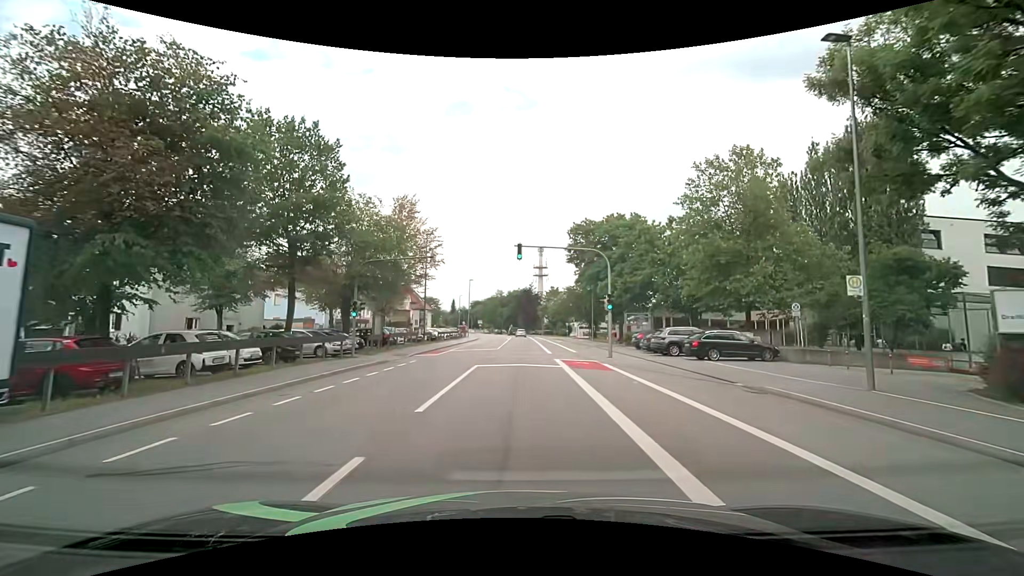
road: tertiary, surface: asphalt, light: Day
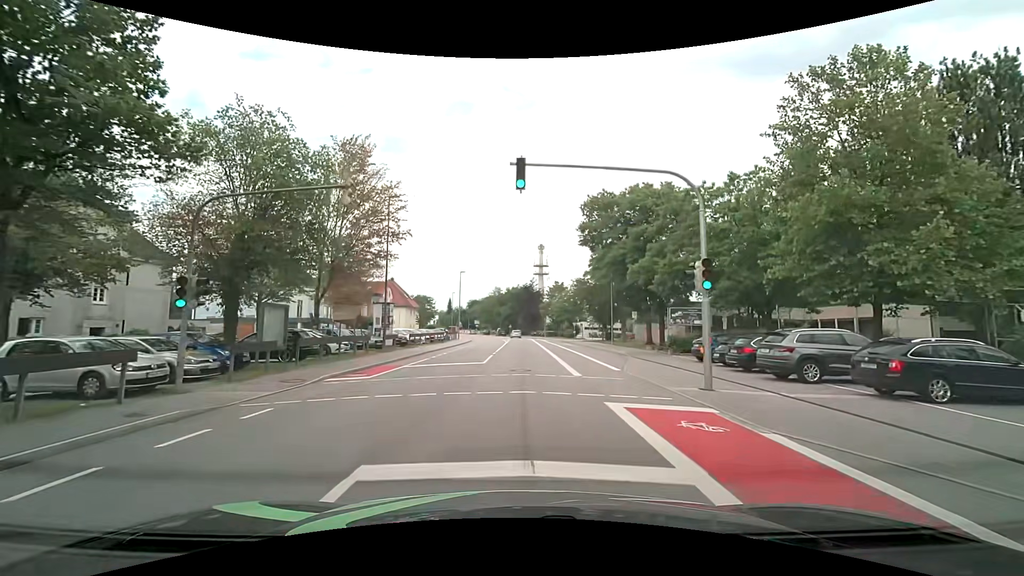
(-0.1, +13.5) m; -1°
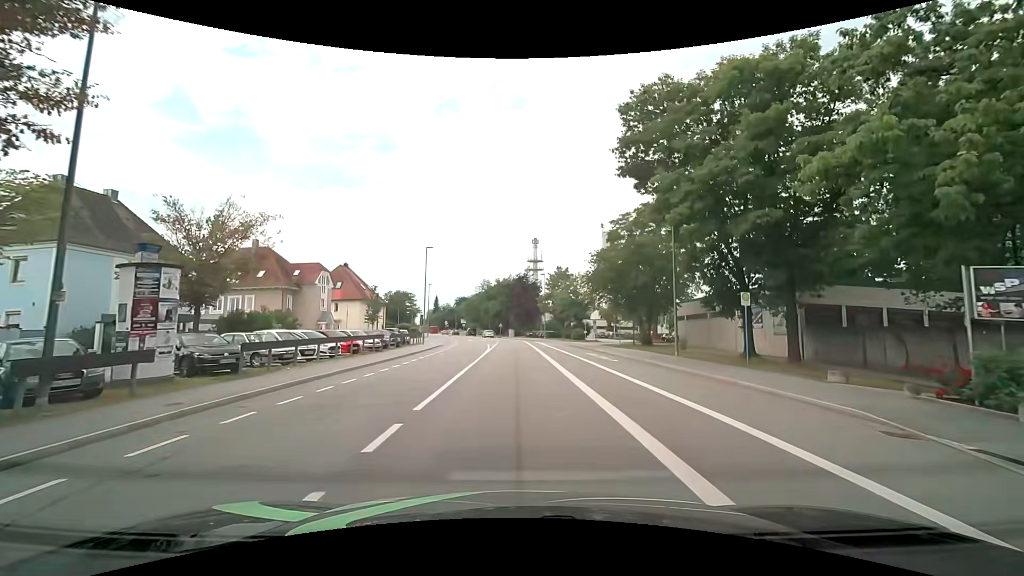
(+0.4, +22.6) m; +1°
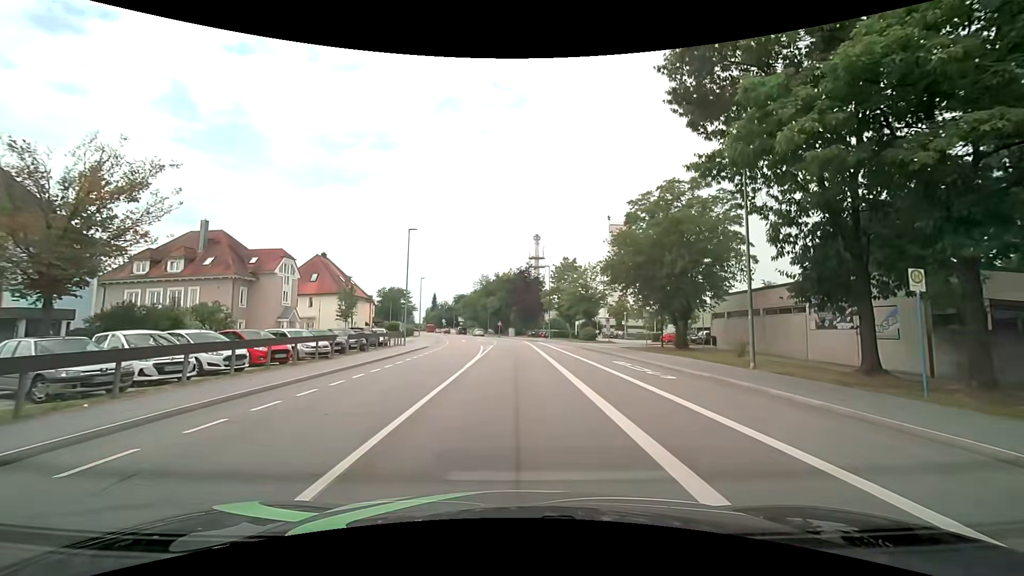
(+0.1, +9.0) m; +1°
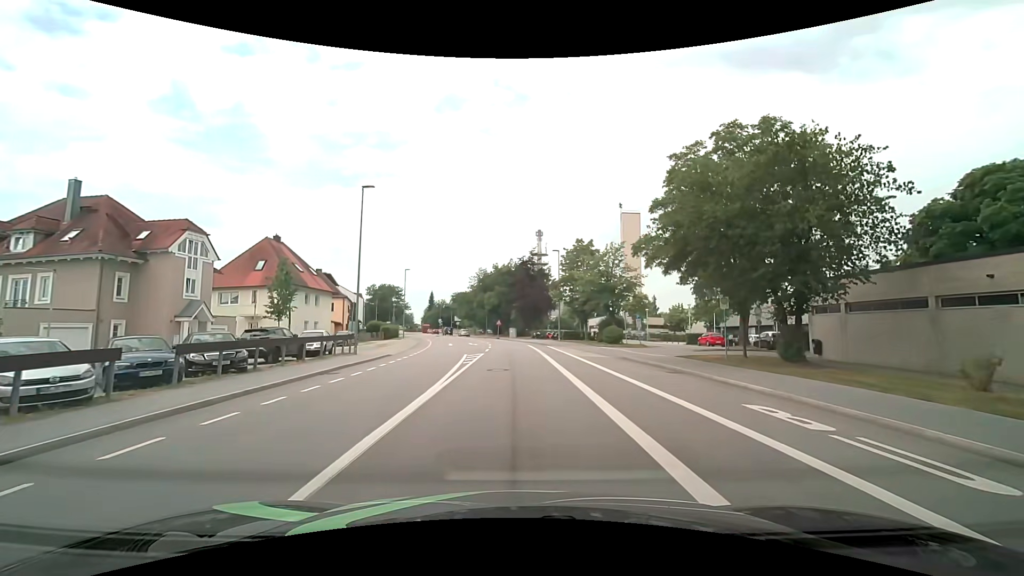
(-0.1, +13.5) m; -1°
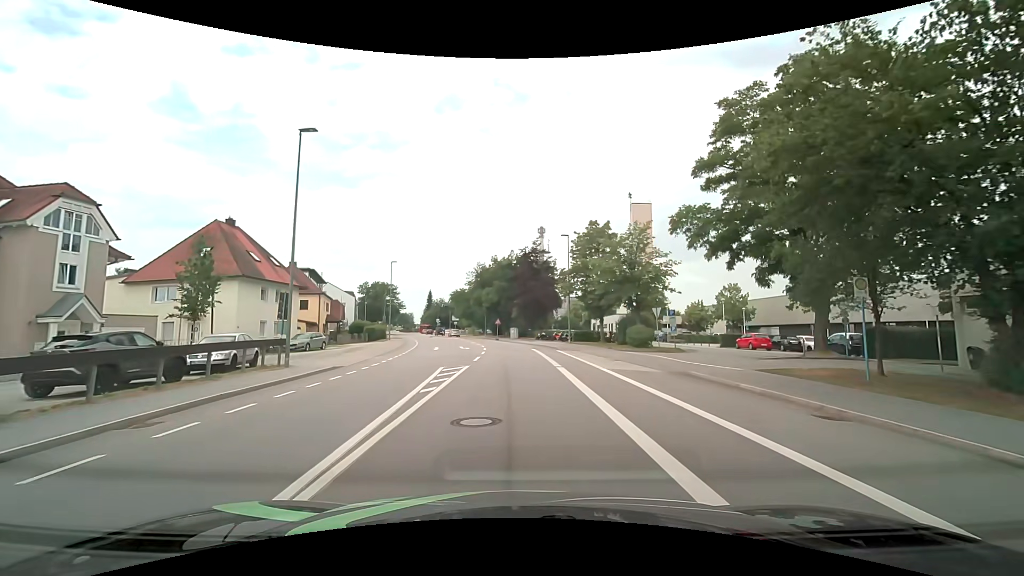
(+0.1, +9.0) m; 0°
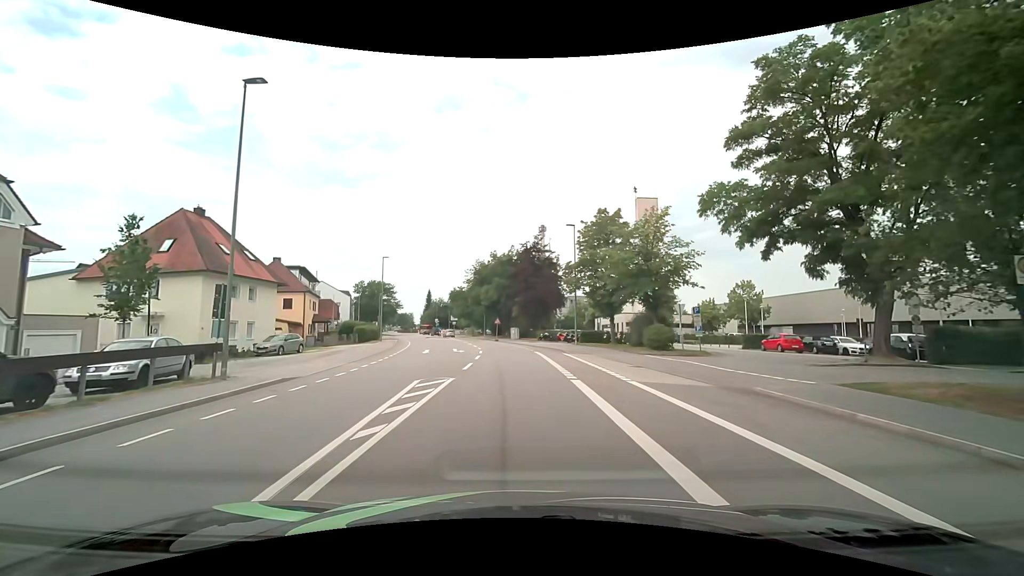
(0.0, +4.5) m; 0°
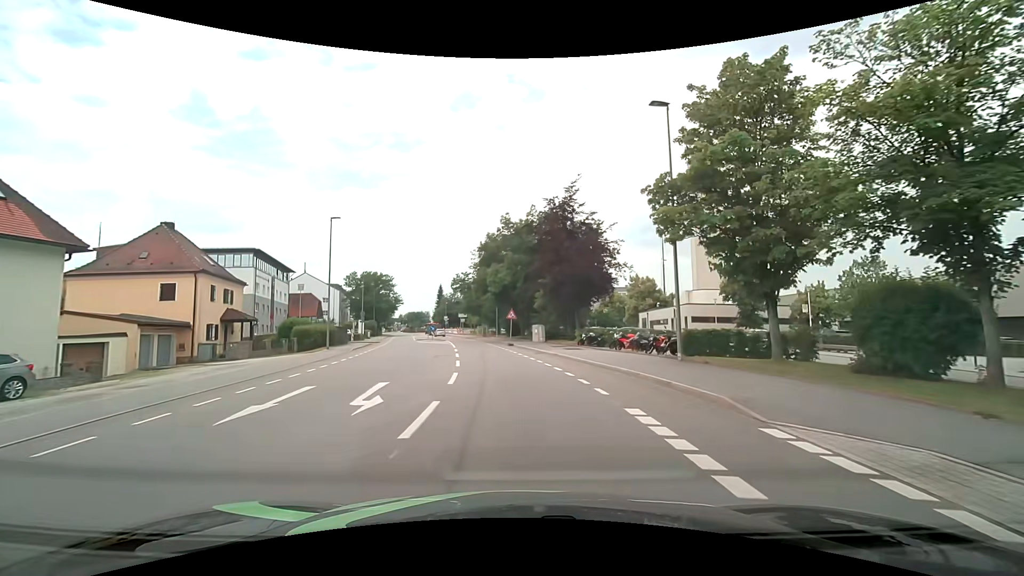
(-0.3, +22.5) m; -2°
